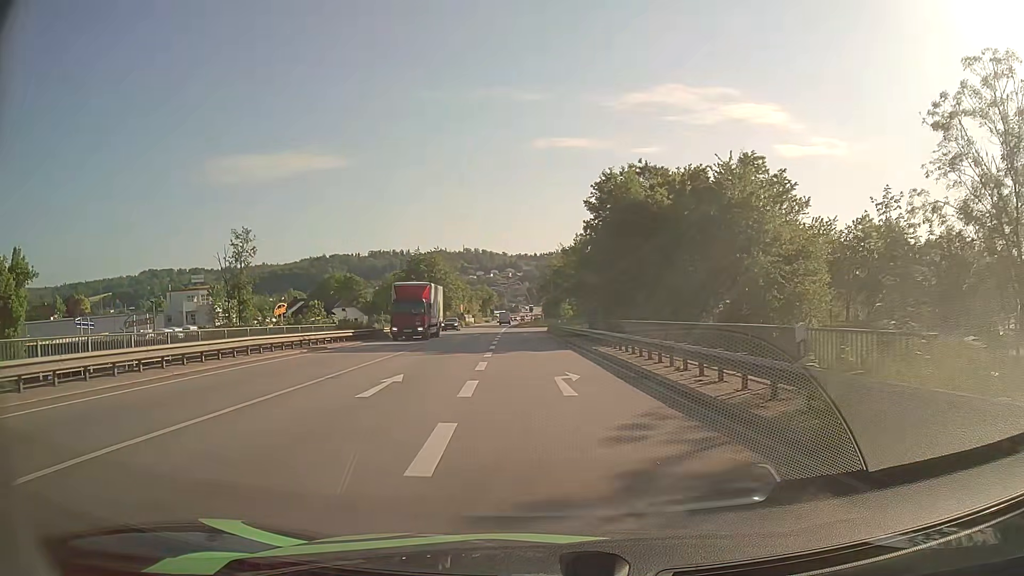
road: primary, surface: asphalt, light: Day
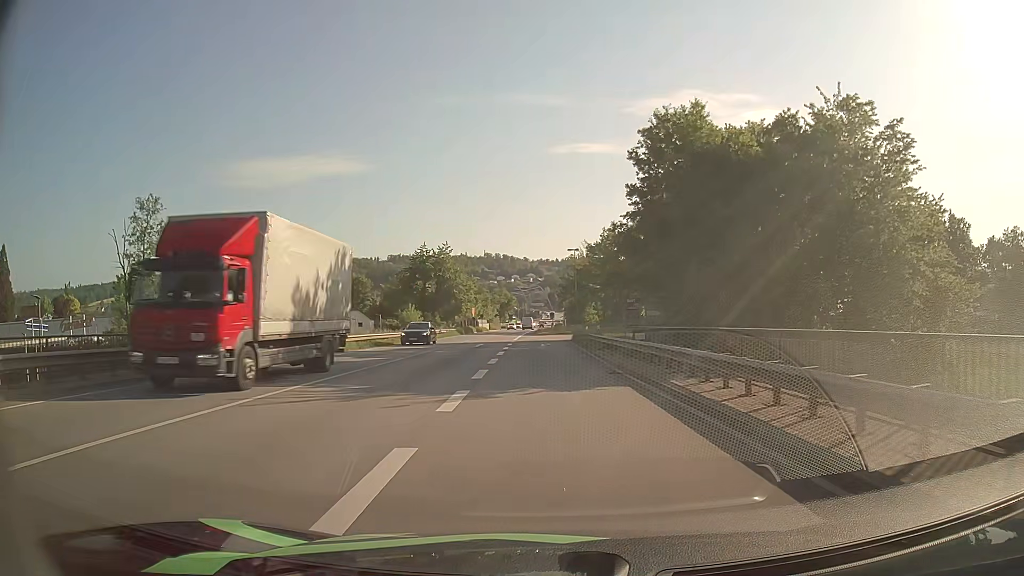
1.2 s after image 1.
(-0.2, +13.7) m; -2°
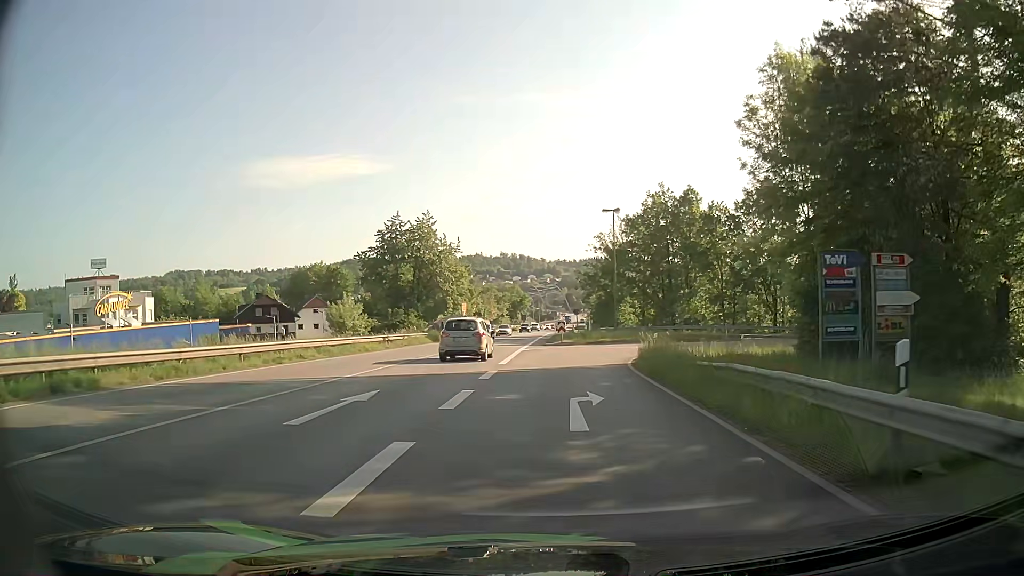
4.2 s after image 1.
(-0.3, +29.4) m; -1°
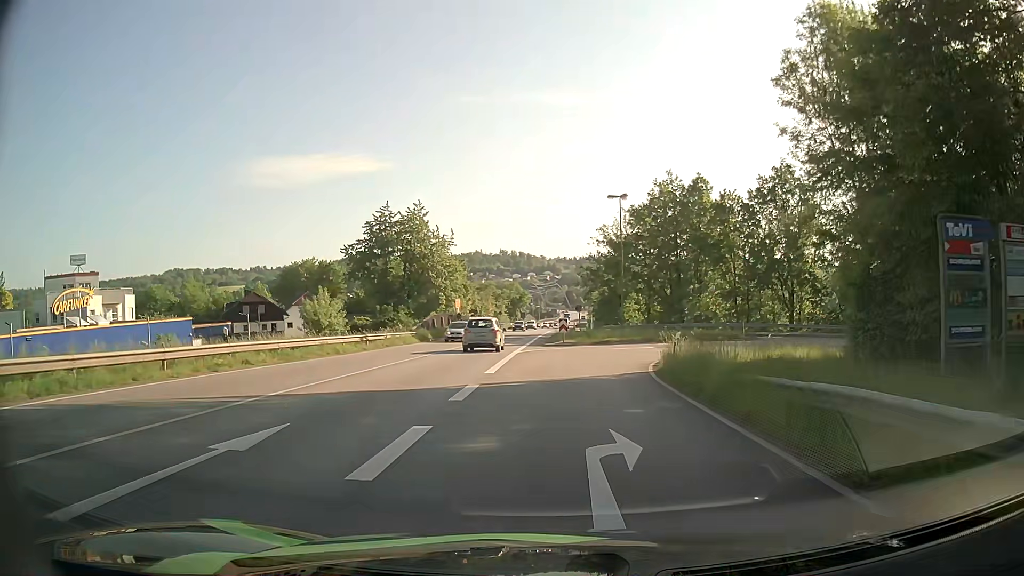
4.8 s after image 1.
(0.0, +4.9) m; 0°
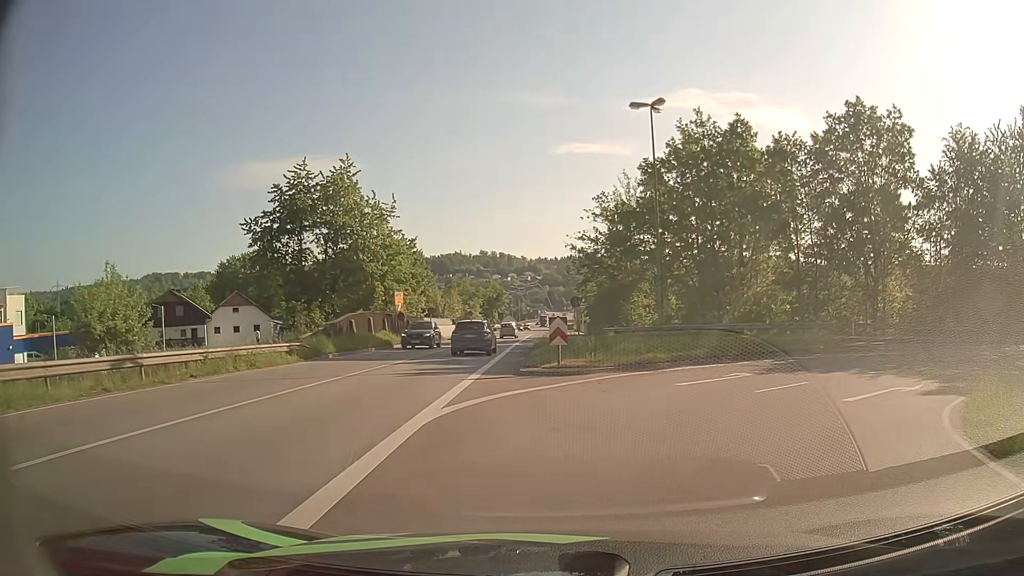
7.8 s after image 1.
(0.0, +20.4) m; +2°
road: primary_link
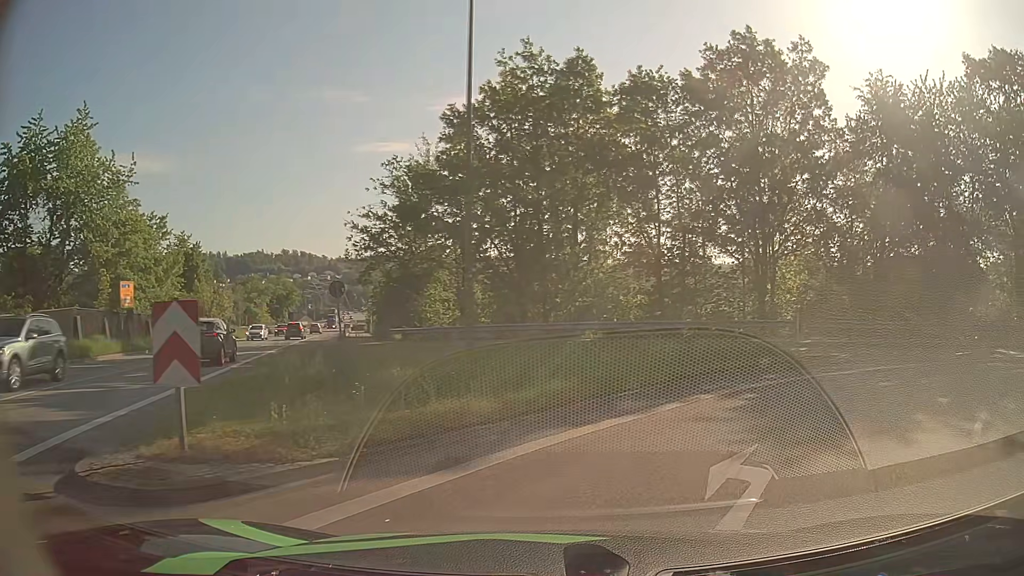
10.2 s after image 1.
(+1.2, +12.5) m; +17°
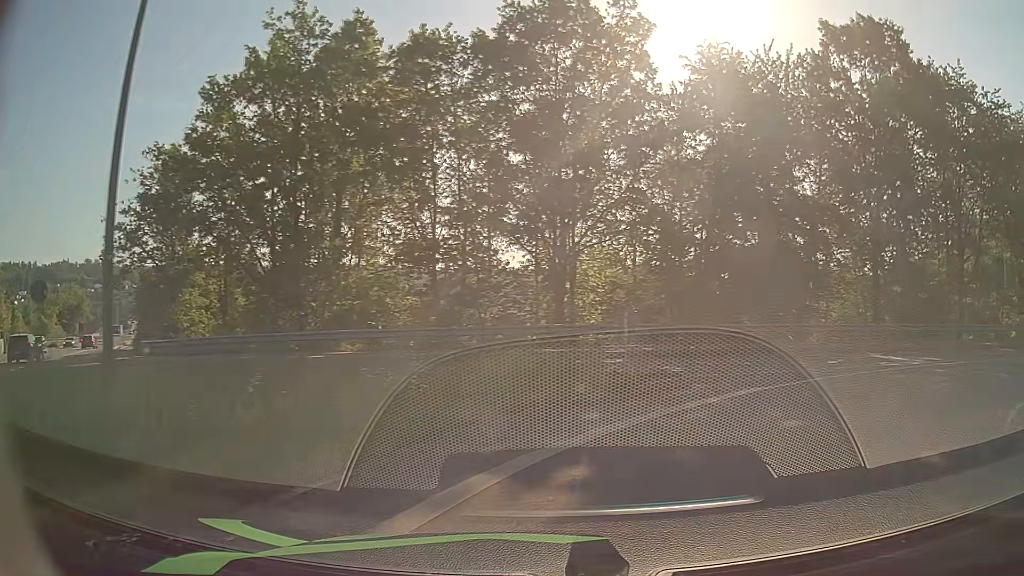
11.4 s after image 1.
(+0.8, +5.8) m; +16°
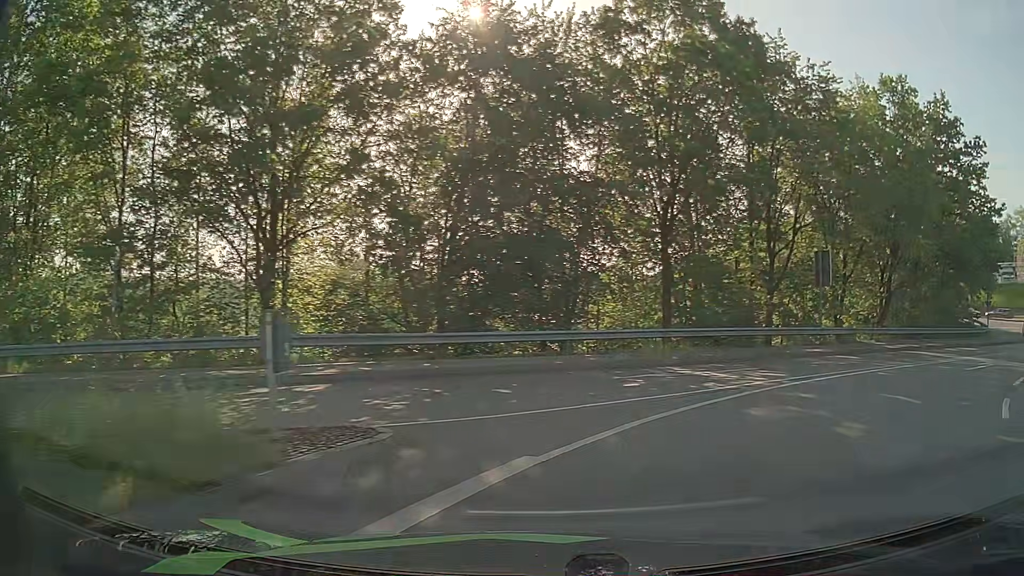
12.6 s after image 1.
(+1.3, +6.0) m; +22°
(+3, +9) (+10, +16) (+18, +22) (+27, +27) (+36, +30) (+46, +32) (+56, +34) (+62, +42) (+62, +52) (+60, +61) m
